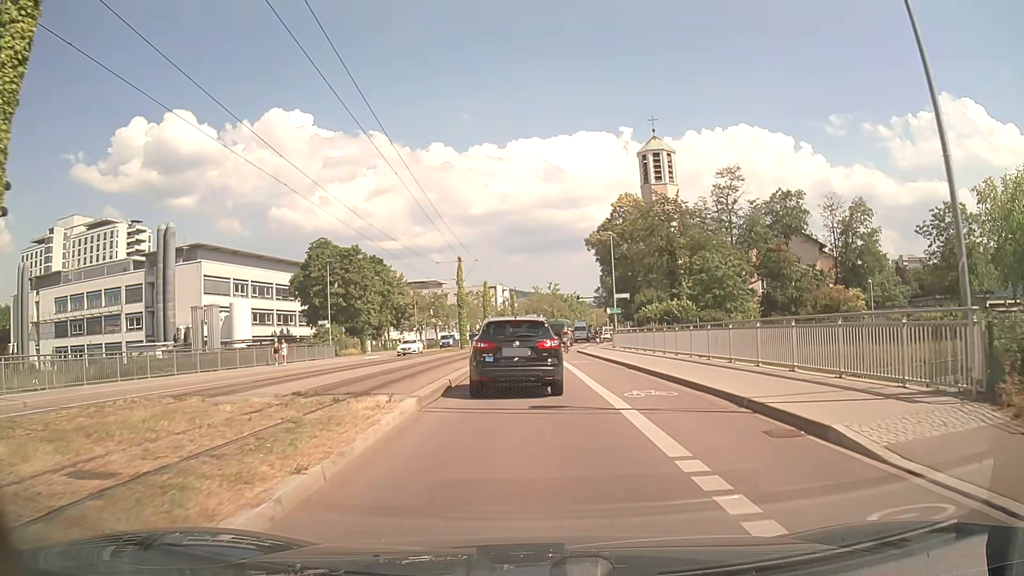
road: secondary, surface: asphalt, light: Day
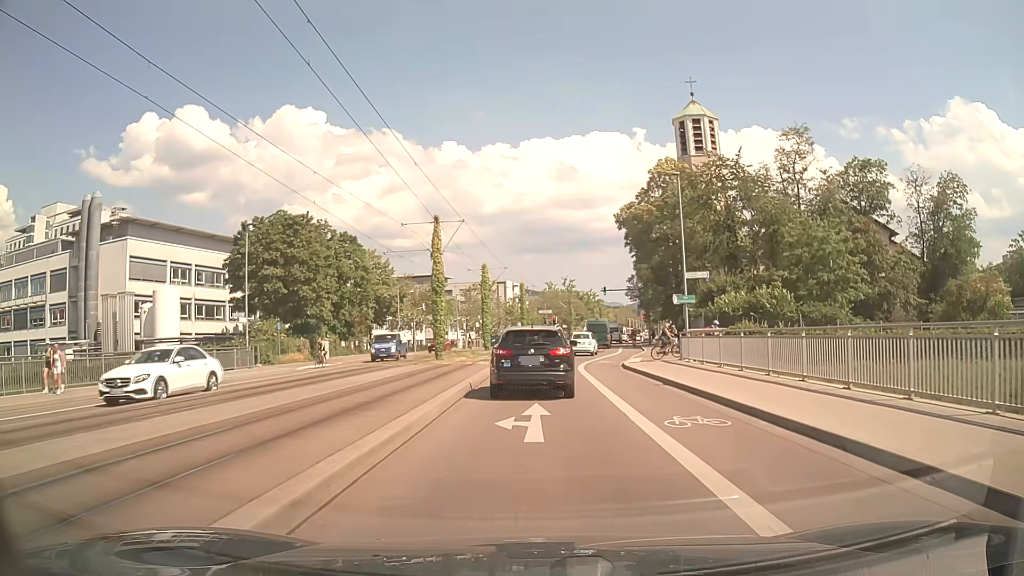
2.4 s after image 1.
(-0.4, +19.4) m; -2°
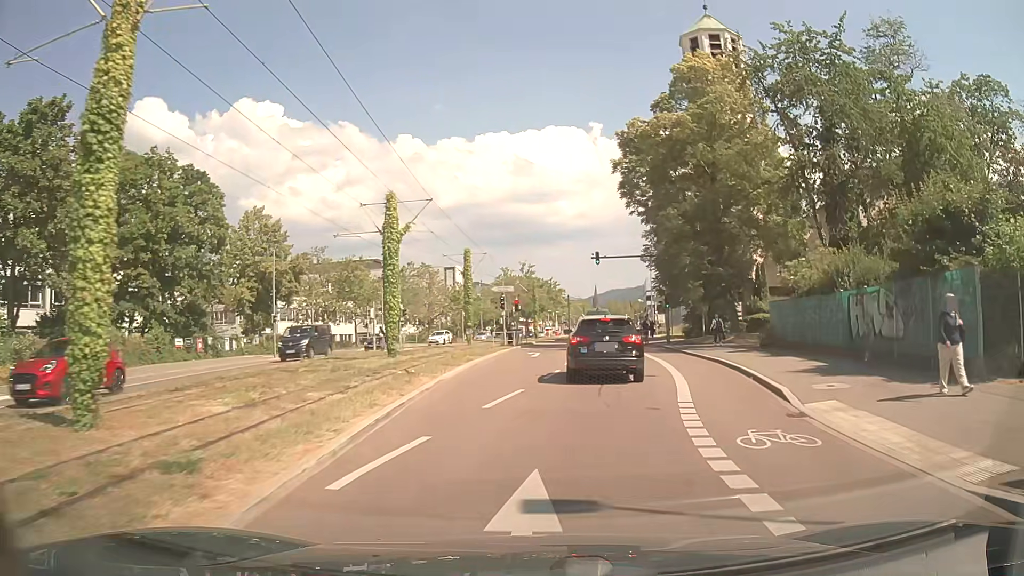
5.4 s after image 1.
(+0.2, +27.2) m; +4°
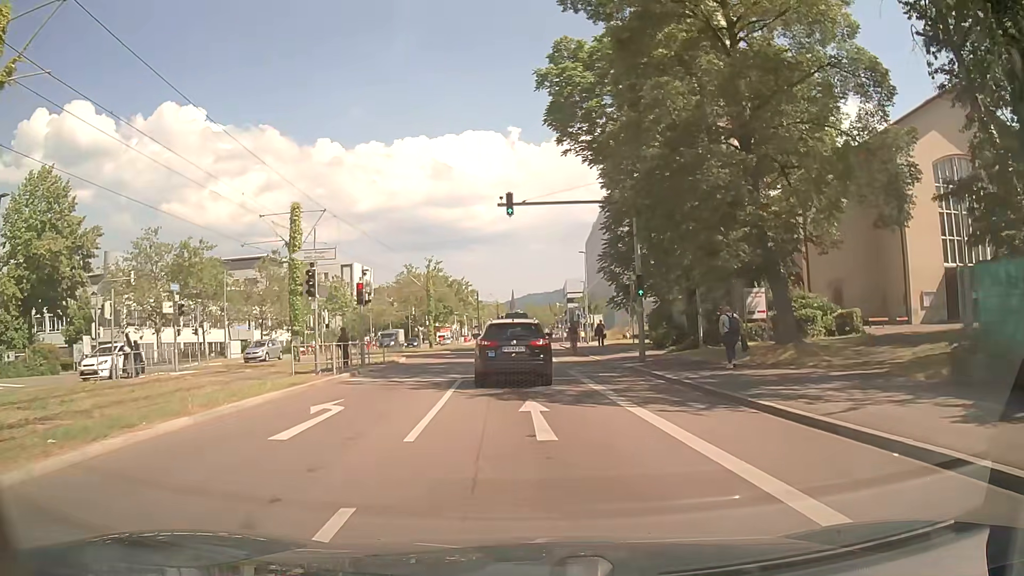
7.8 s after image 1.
(+2.0, +21.1) m; +7°
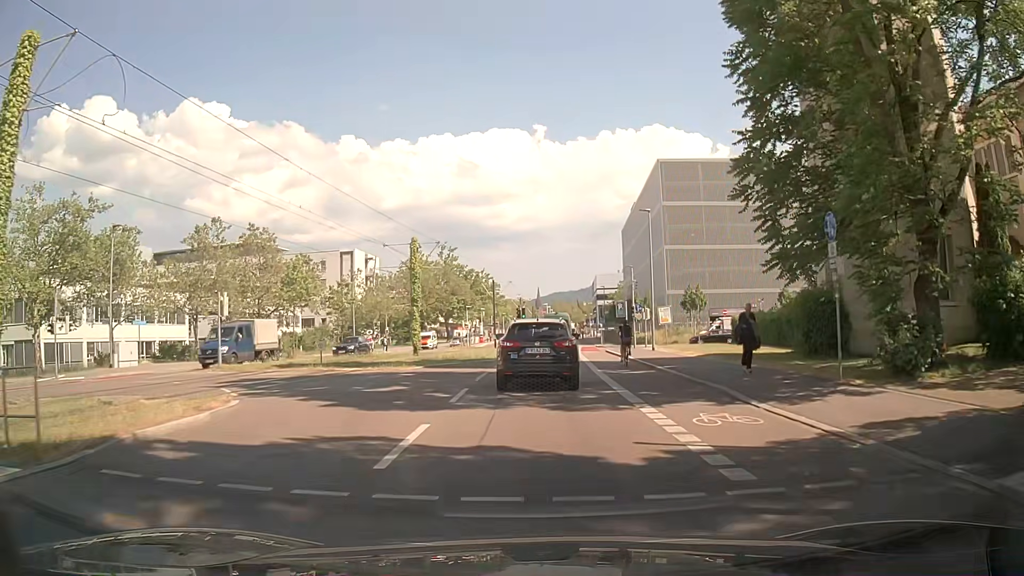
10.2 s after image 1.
(-0.6, +21.1) m; -3°
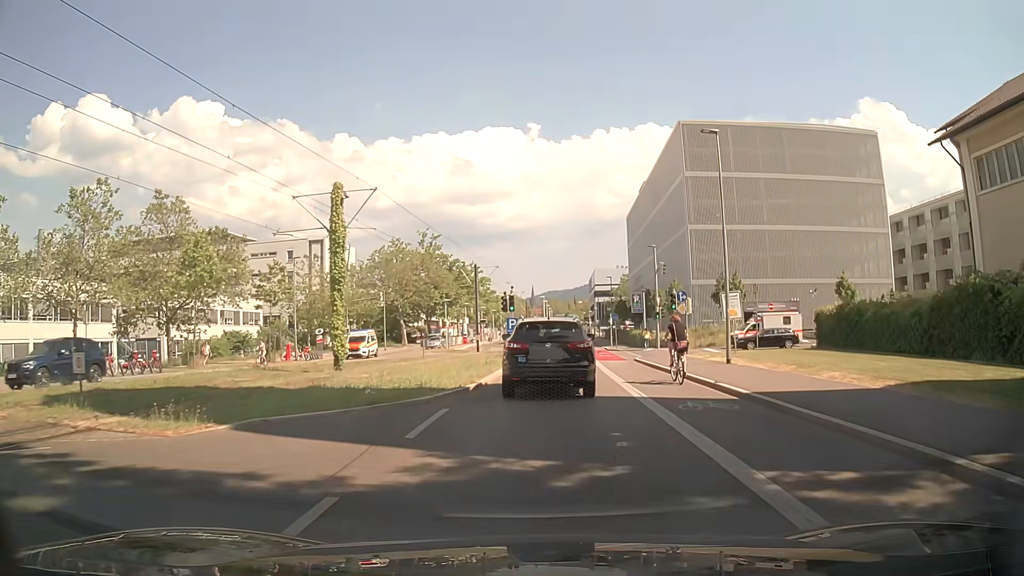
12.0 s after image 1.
(+0.2, +16.1) m; +1°
(0, +10) (0, +20) (+1, +30) (+1, +40) (+2, +50) (+2, +60) (+3, +70) (+3, +80) (+4, +90) (+4, +100) m
